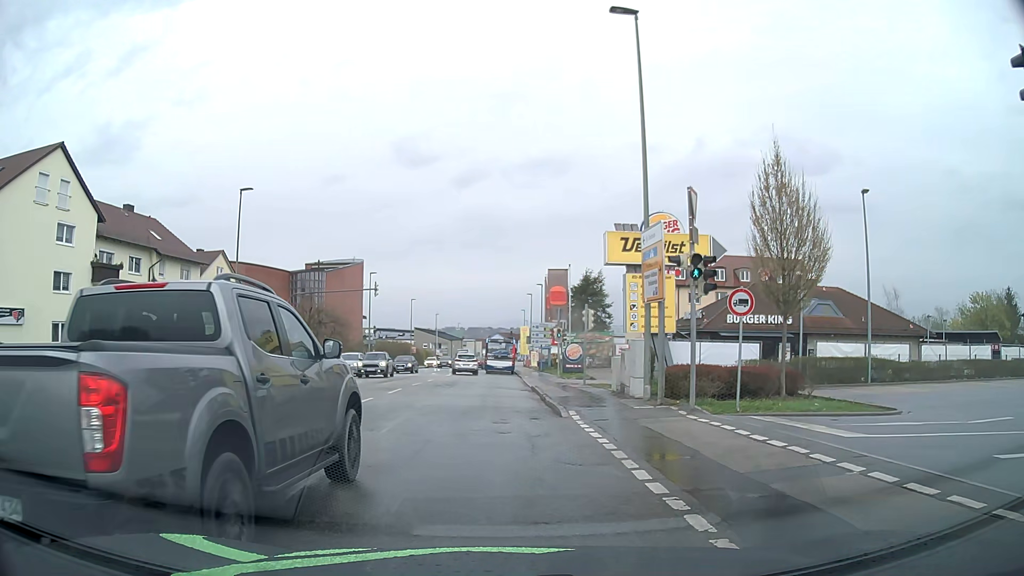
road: tertiary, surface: asphalt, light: Day
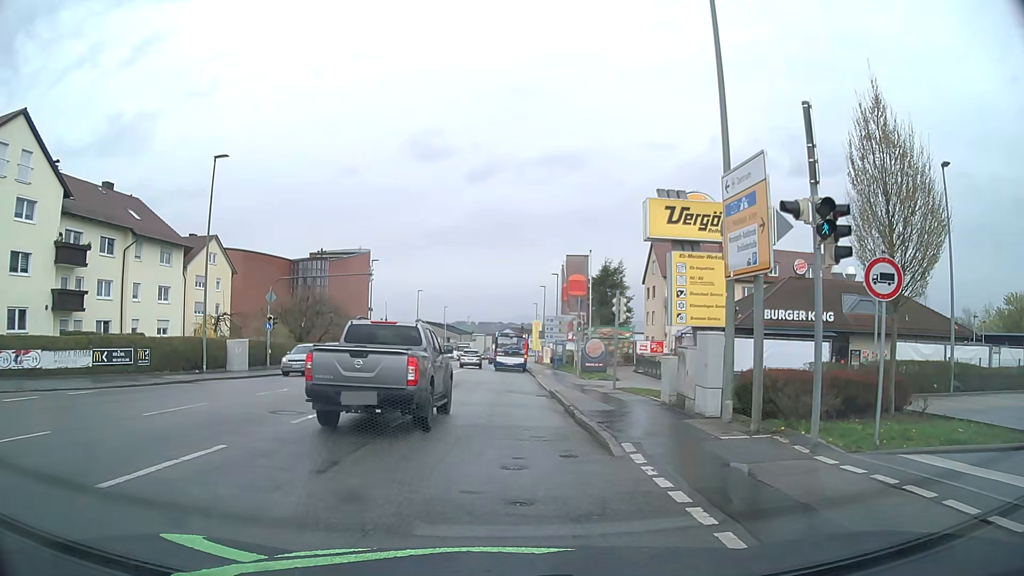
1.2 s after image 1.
(-0.2, +5.4) m; 0°
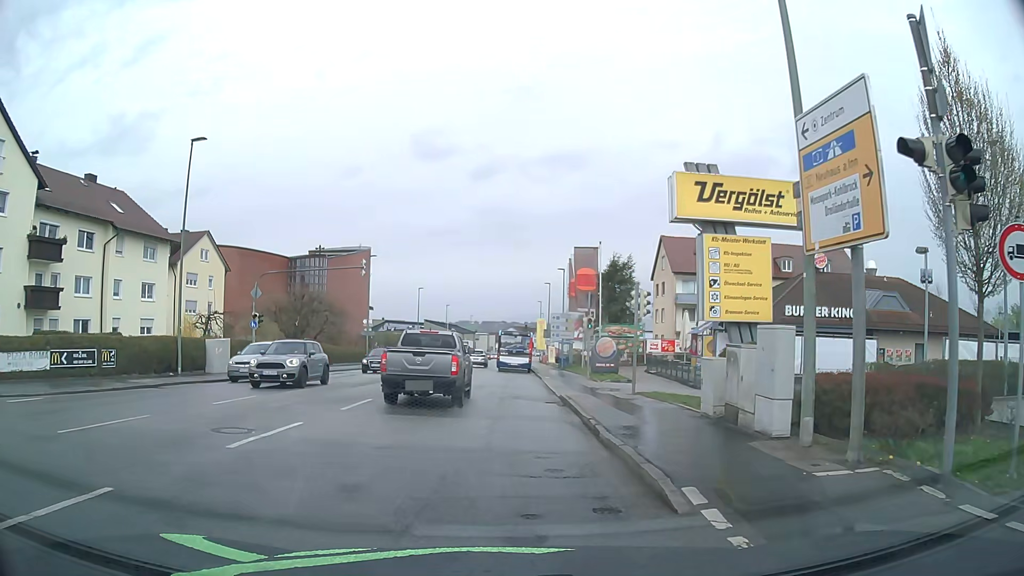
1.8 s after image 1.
(-0.1, +3.0) m; 0°
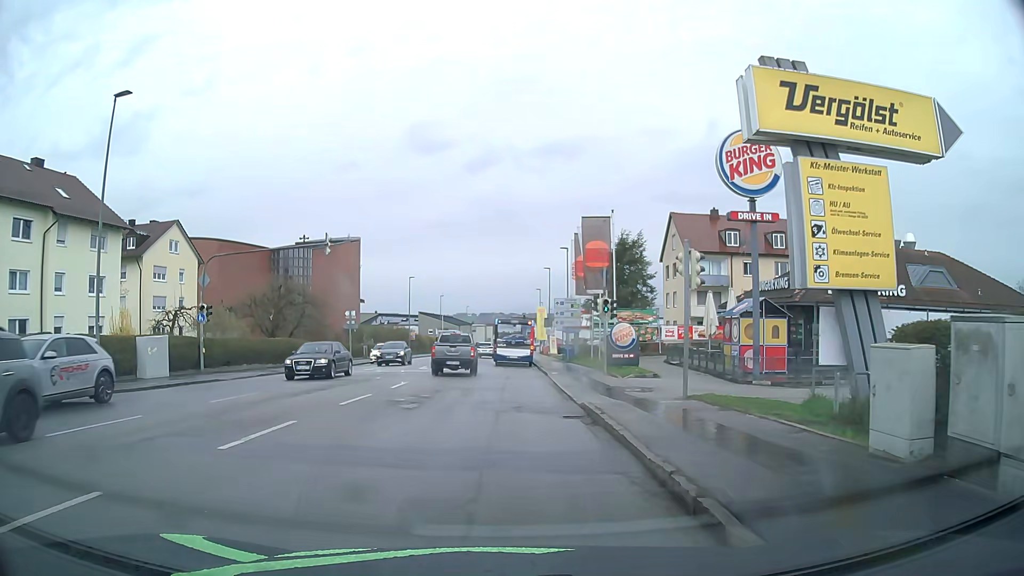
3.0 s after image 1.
(-0.1, +6.4) m; -1°
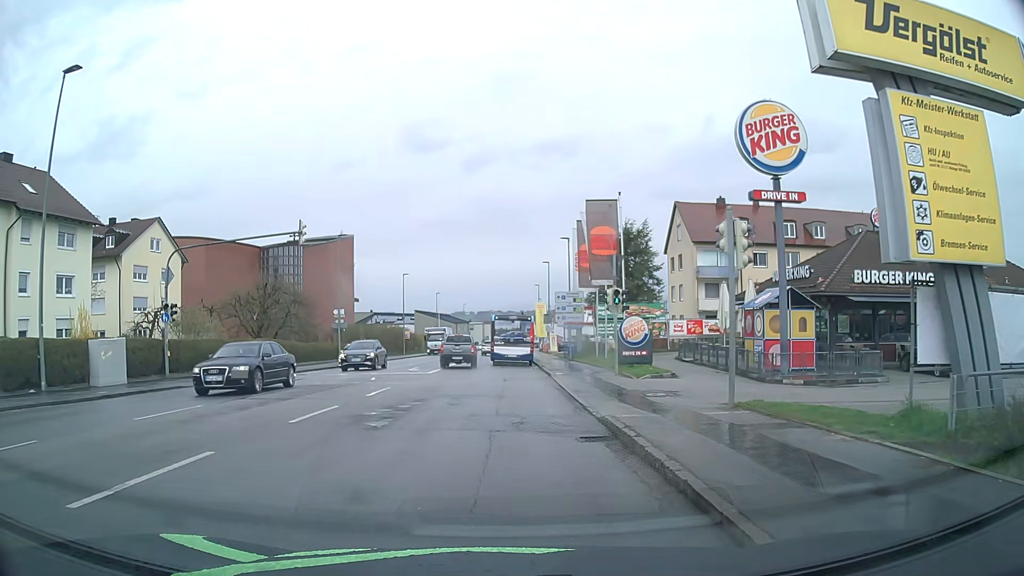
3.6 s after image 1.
(0.0, +3.3) m; +1°
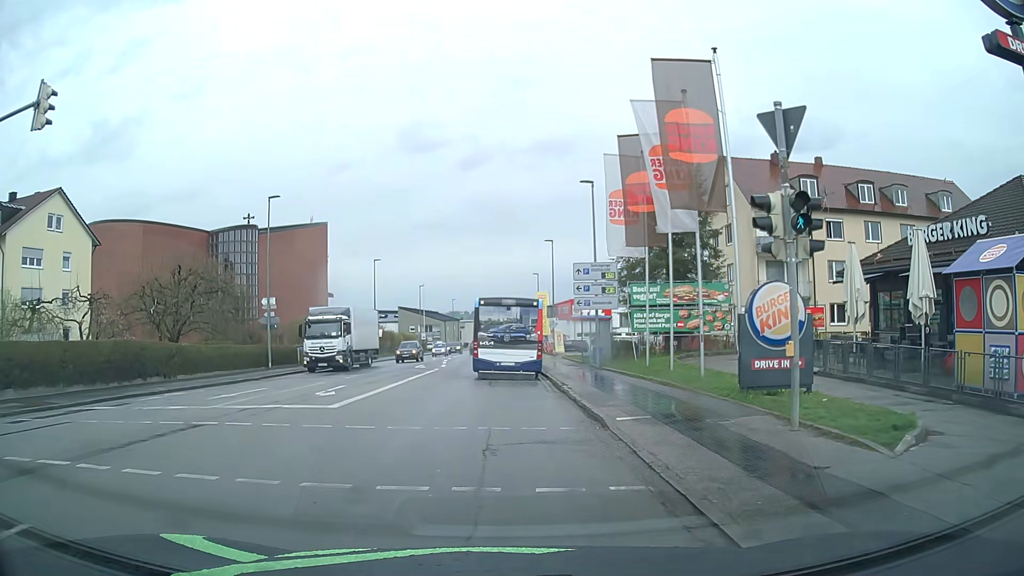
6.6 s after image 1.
(-0.2, +15.7) m; -1°
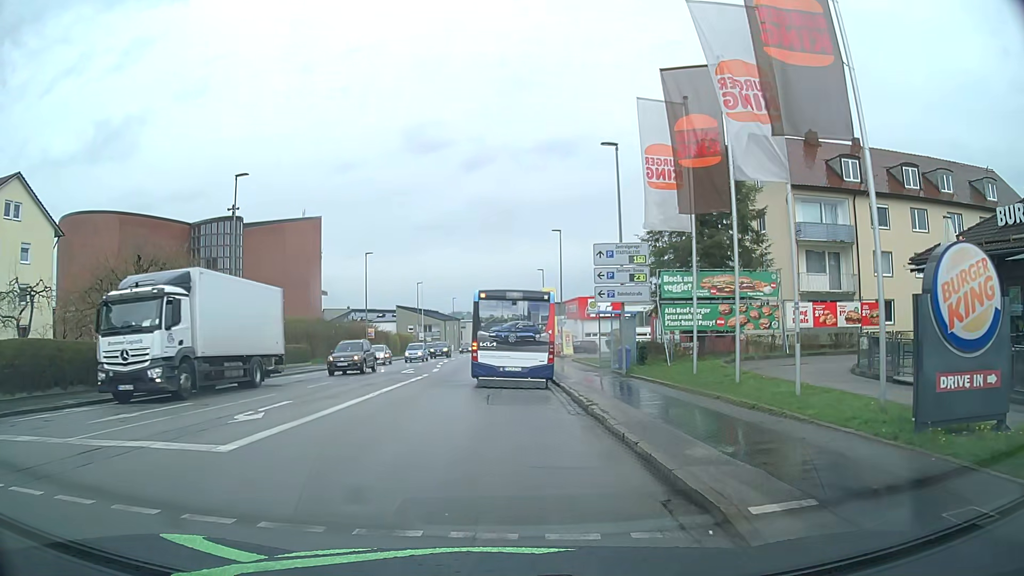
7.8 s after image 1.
(0.0, +5.8) m; 0°
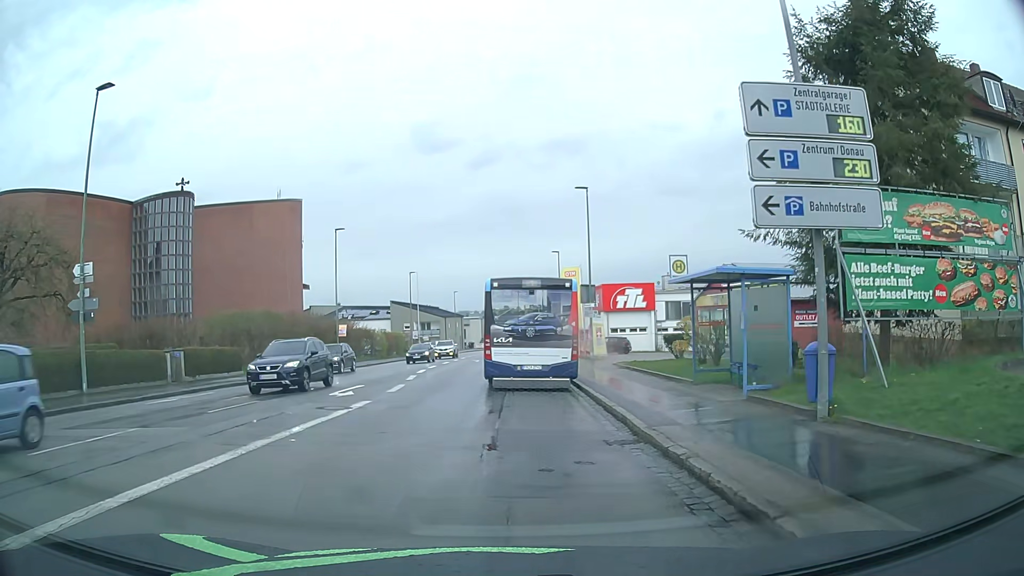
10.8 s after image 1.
(0.0, +14.6) m; 0°
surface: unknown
(0, +10) (-1, +20) (-2, +30) (-2, +40) (-2, +50) (-2, +60) (-2, +70) (-2, +80) (-1, +90) (0, +100) m
